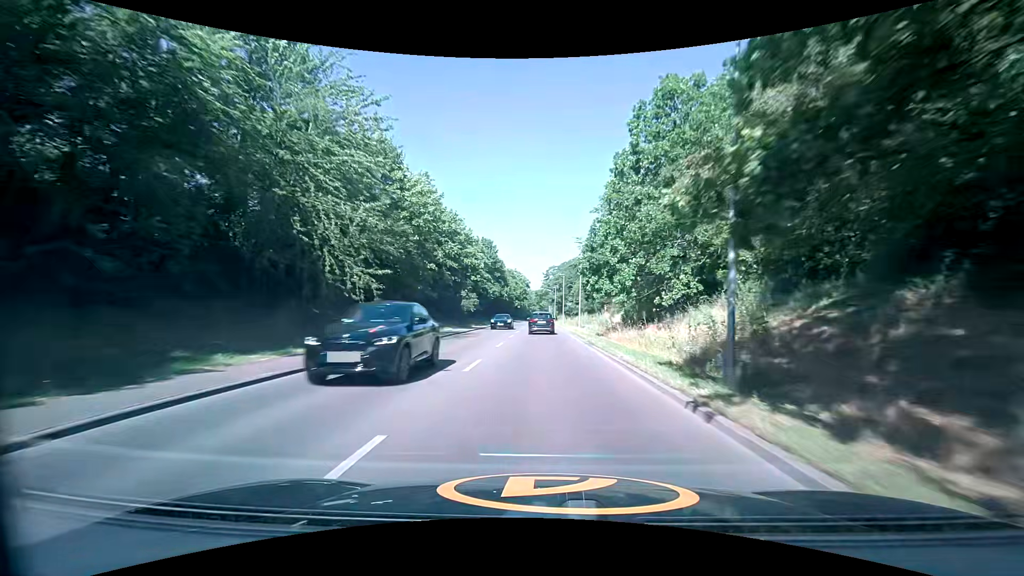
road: secondary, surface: asphalt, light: Day
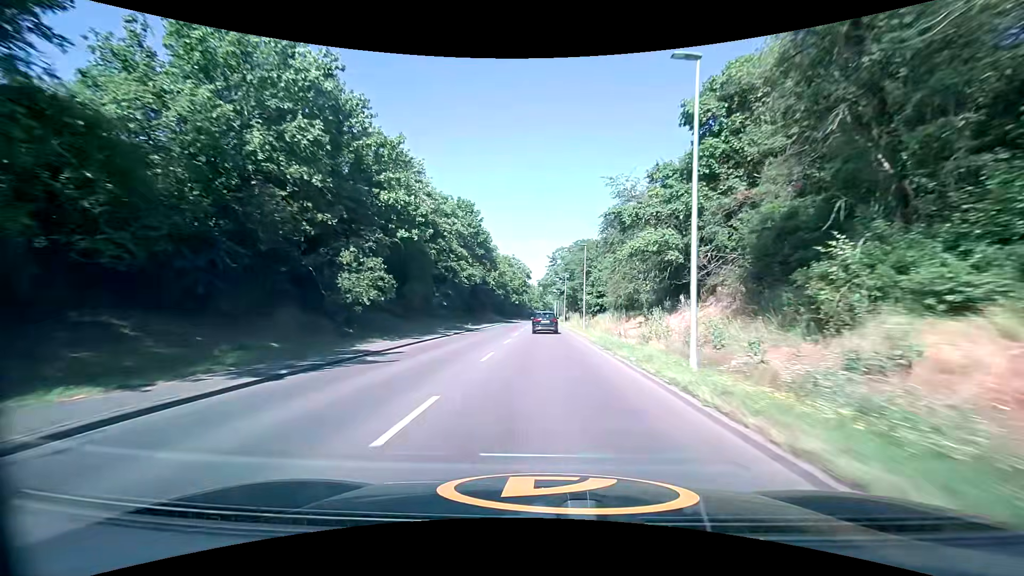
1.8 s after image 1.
(+0.2, +33.5) m; 0°
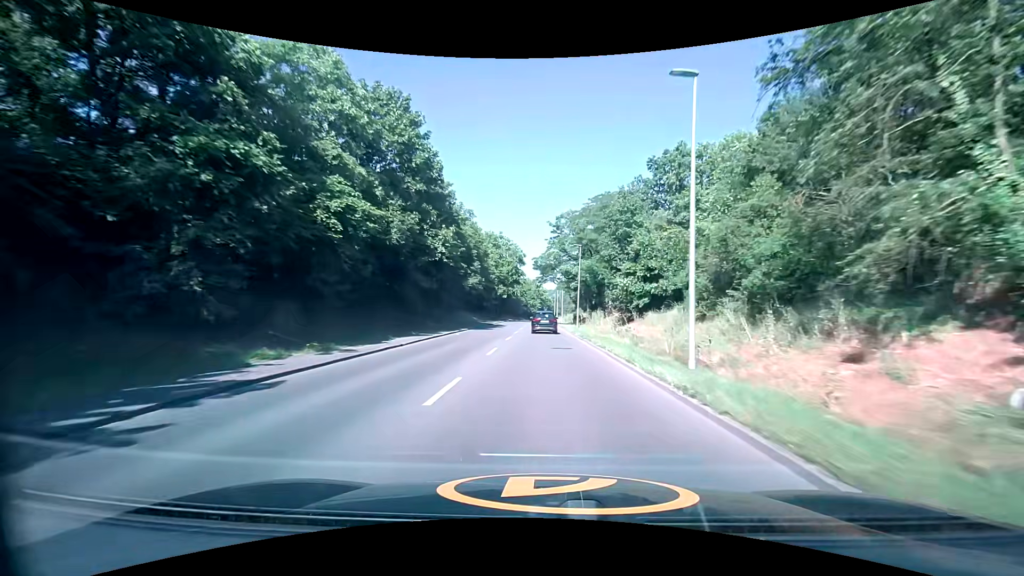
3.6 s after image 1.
(+0.2, +33.9) m; +1°
(0, +10) (0, +20) (0, +30) (0, +40) (0, +50) (0, +60) (0, +70) (0, +80) (0, +90) (0, +100) m
